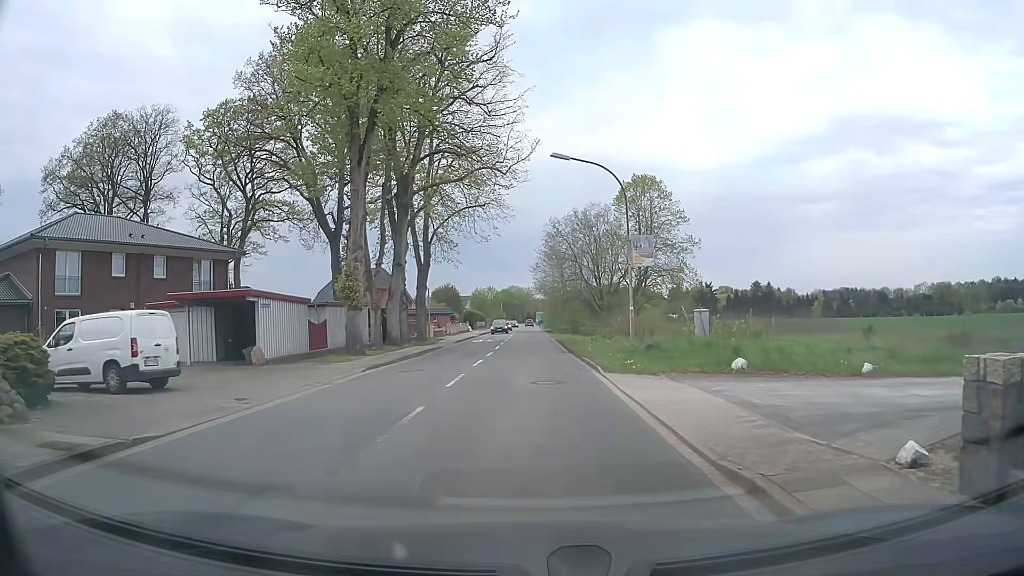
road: tertiary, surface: asphalt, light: Day
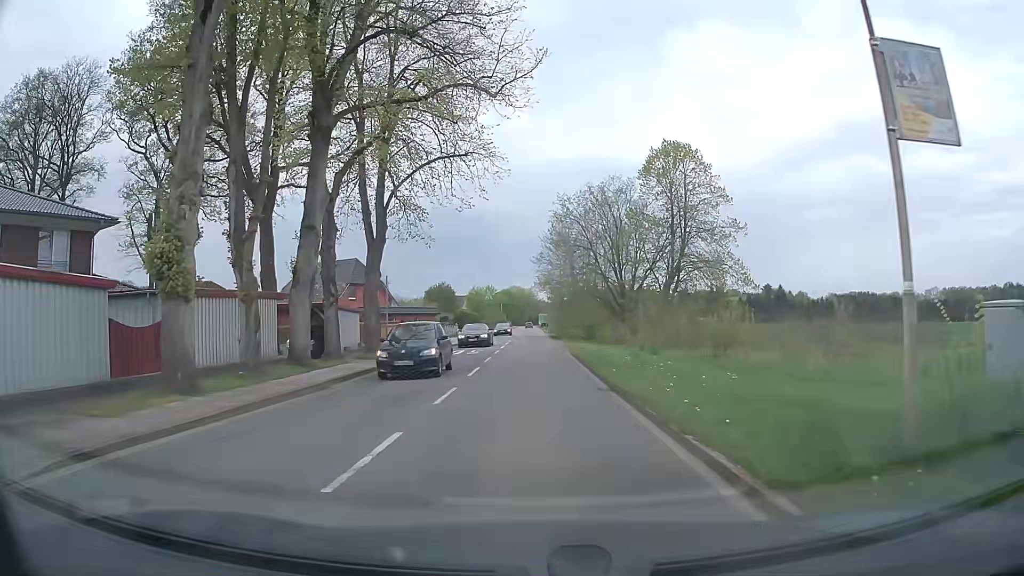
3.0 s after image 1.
(+0.1, +15.0) m; 0°
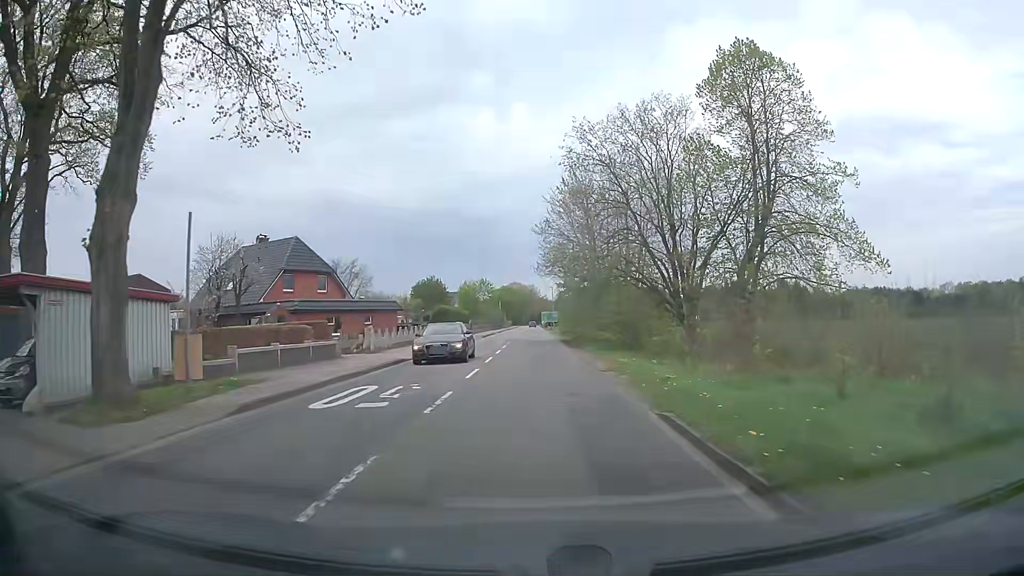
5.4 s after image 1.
(0.0, +20.6) m; 0°
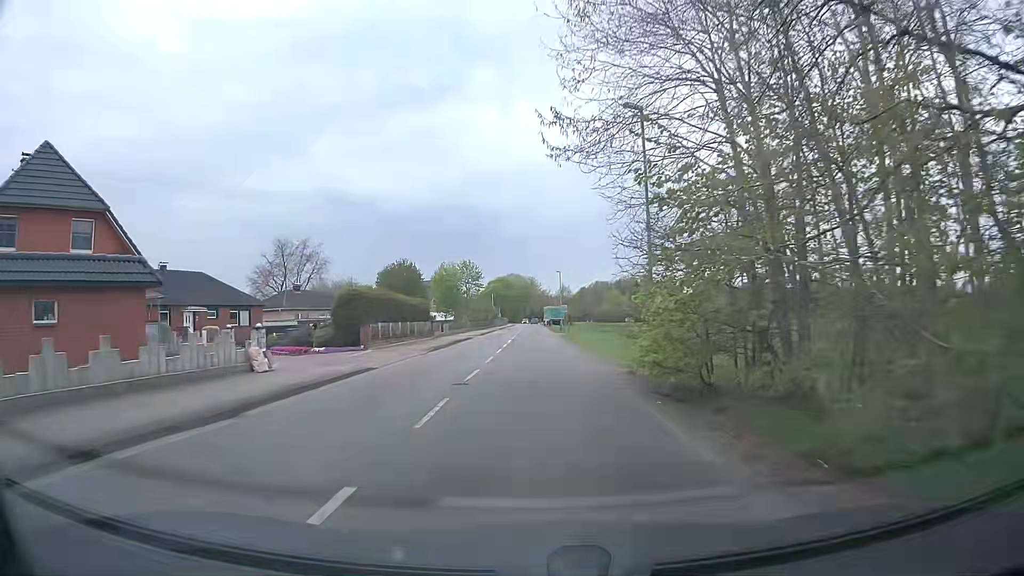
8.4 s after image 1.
(-0.2, +32.8) m; 0°
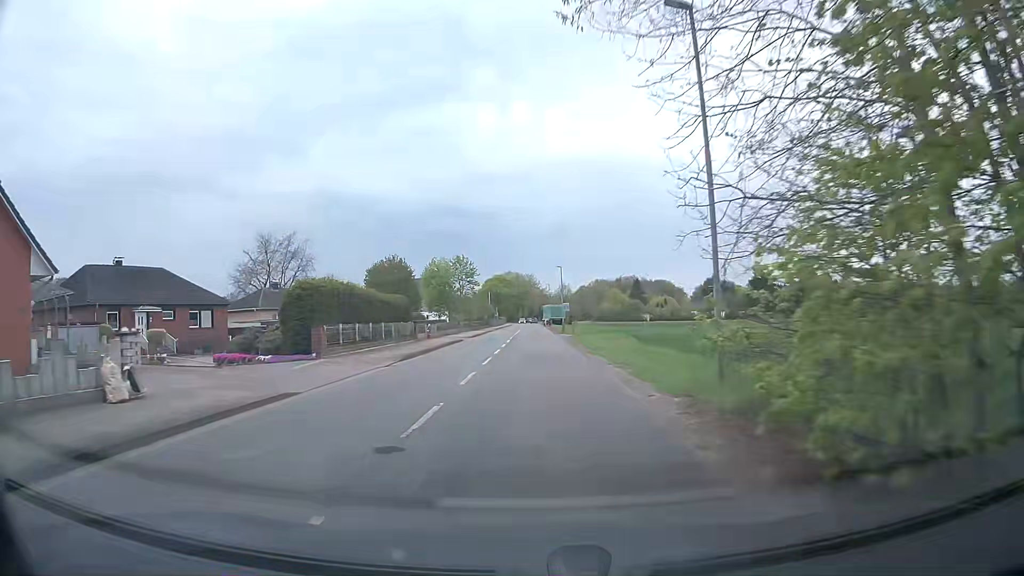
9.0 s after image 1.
(0.0, +7.0) m; 0°
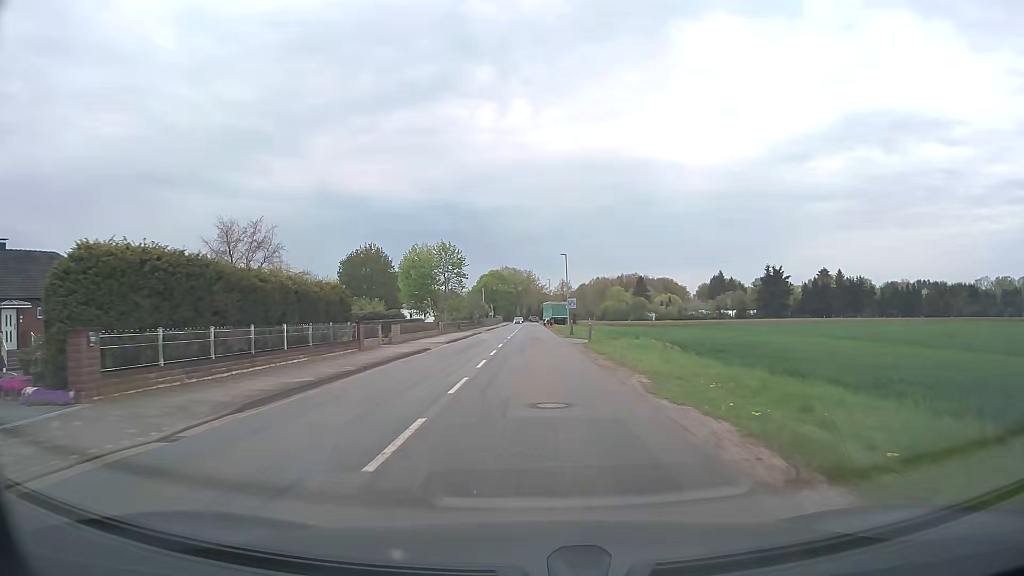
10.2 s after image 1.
(+0.1, +14.1) m; +1°
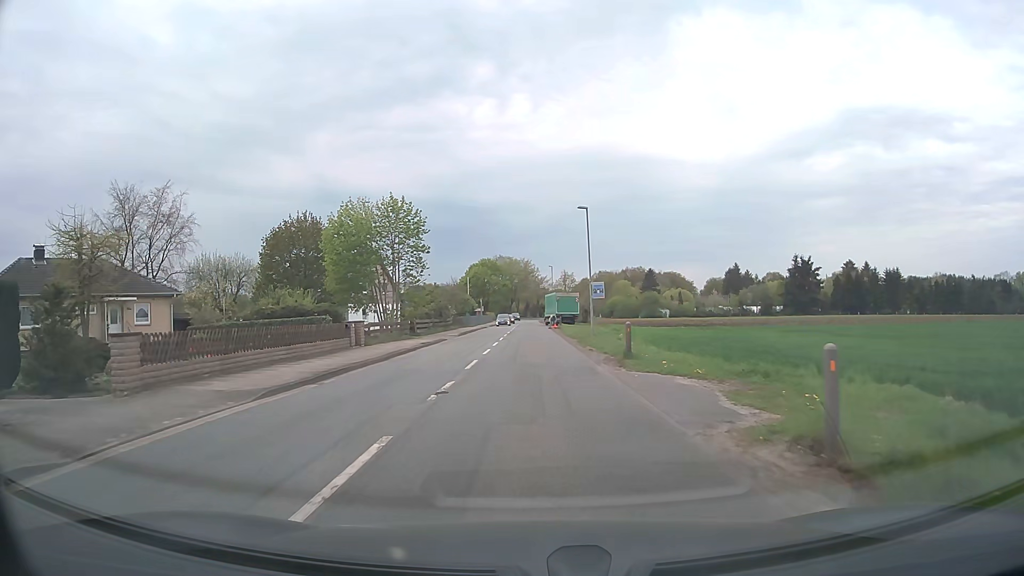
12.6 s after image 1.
(0.0, +26.2) m; 0°
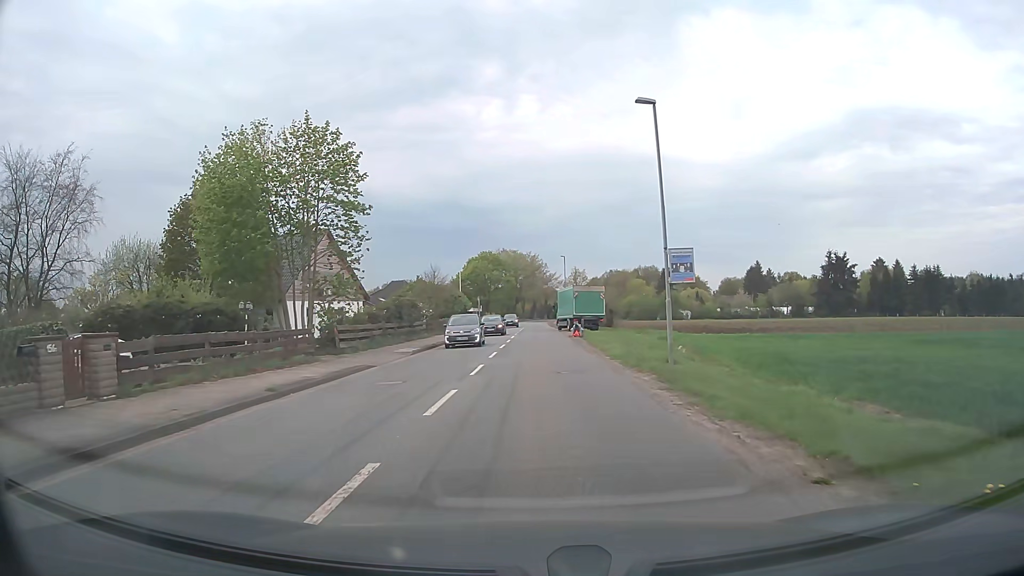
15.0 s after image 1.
(-0.1, +19.5) m; -1°
(0, +10) (0, +20) (0, +30) (0, +40) (0, +50) (0, +60) (0, +70) (+1, +80) (+1, +90) (+1, +100) m
